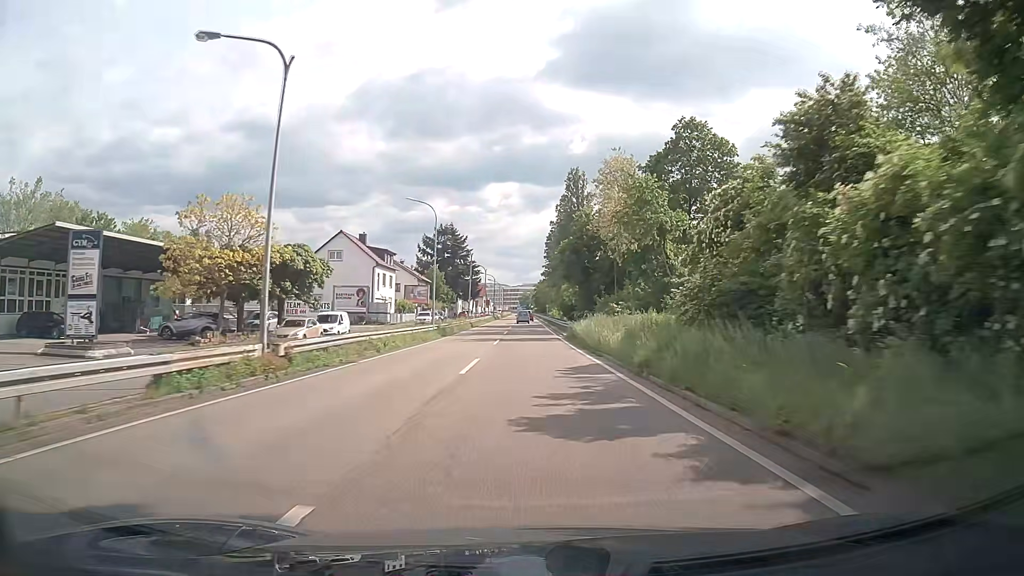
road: trunk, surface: asphalt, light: Day
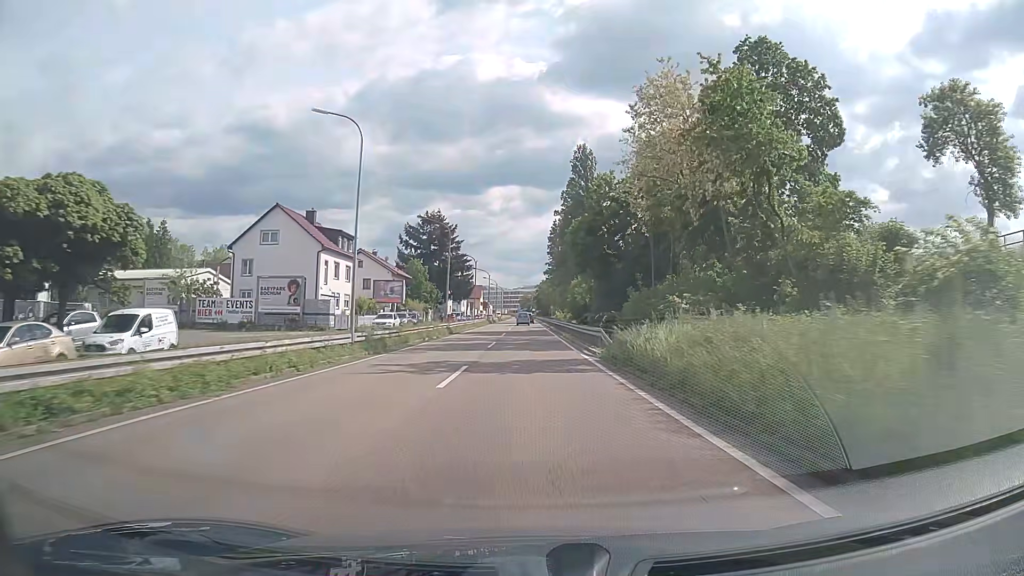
(+0.1, +21.5) m; 0°
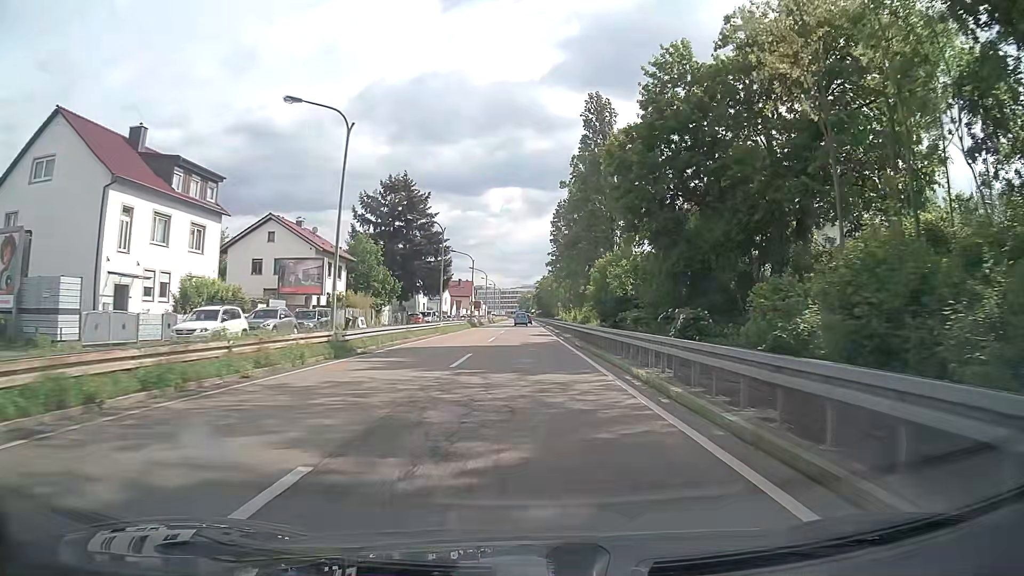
(0.0, +31.4) m; 0°
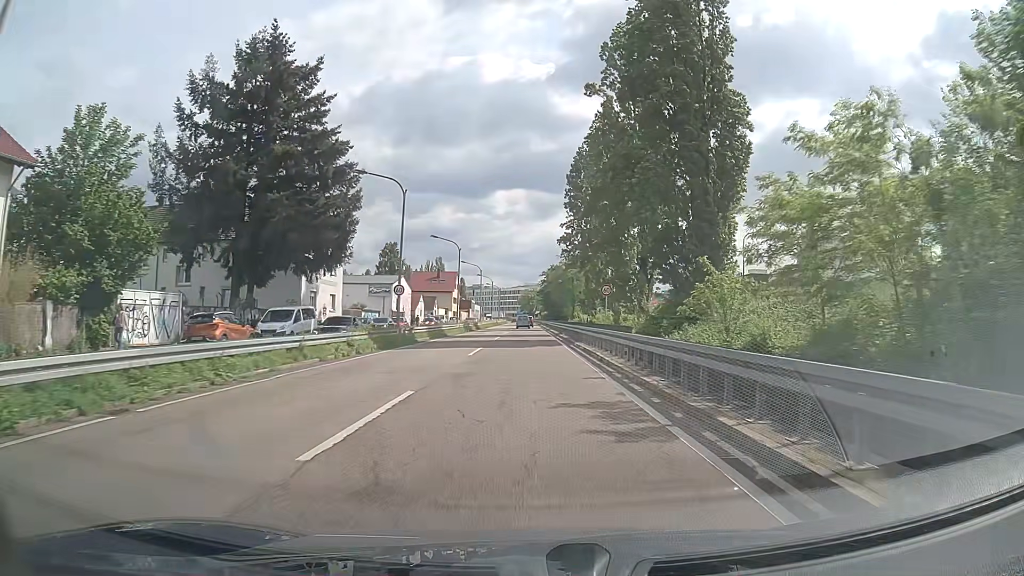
(-0.3, +47.5) m; -1°
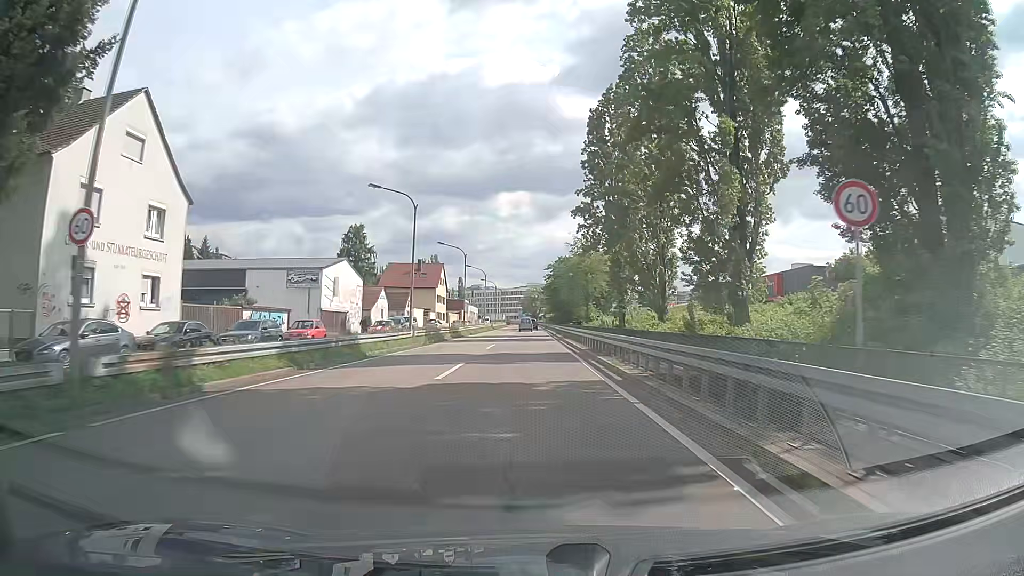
(+0.1, +26.9) m; 0°
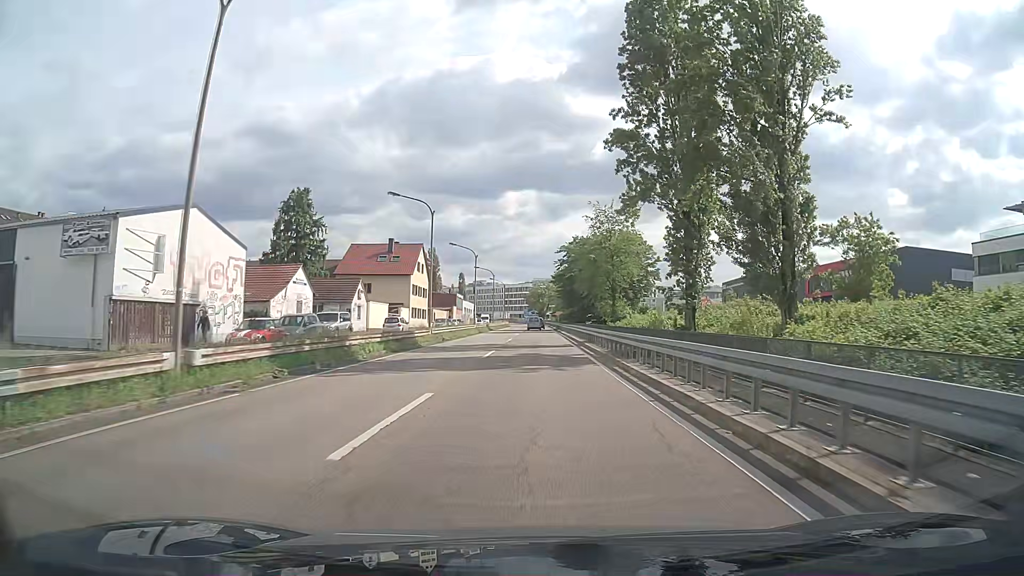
(-0.1, +27.1) m; -1°
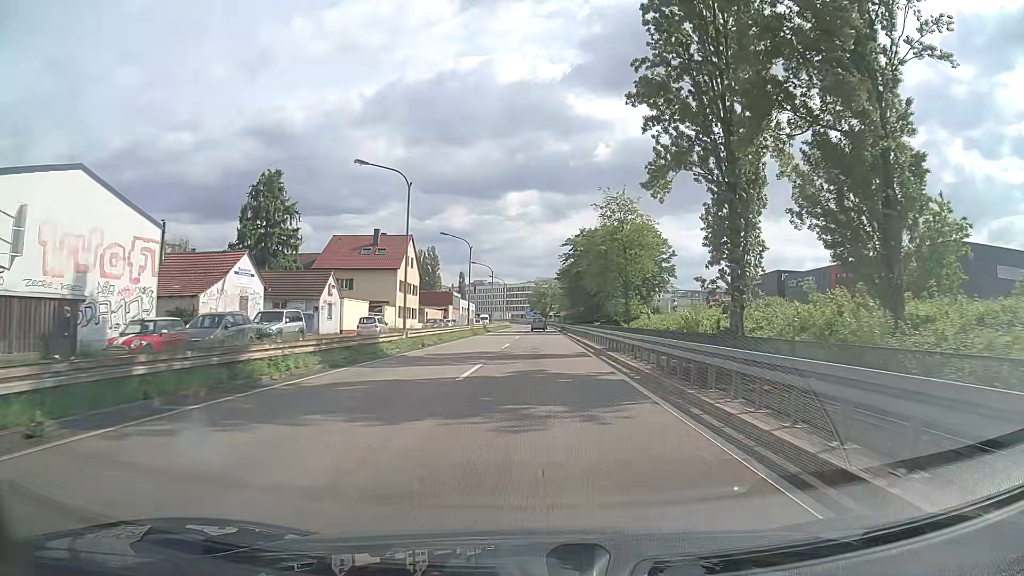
(0.0, +9.1) m; 0°
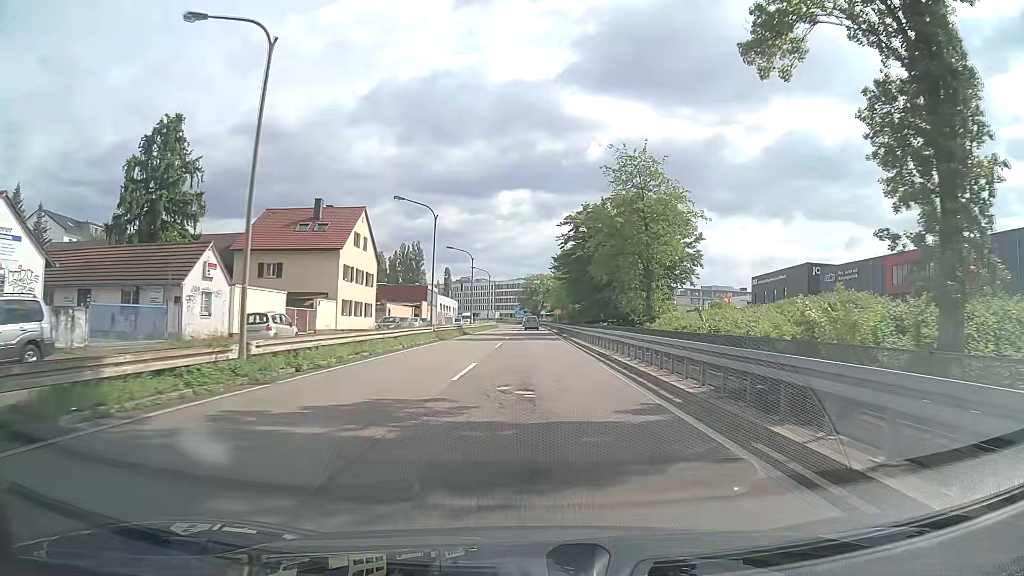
(+0.1, +18.4) m; +1°
(0, +10) (0, +20) (0, +30) (0, +40) (0, +50) (0, +60) (0, +70) (0, +80) (+1, +90) (+1, +100) m
